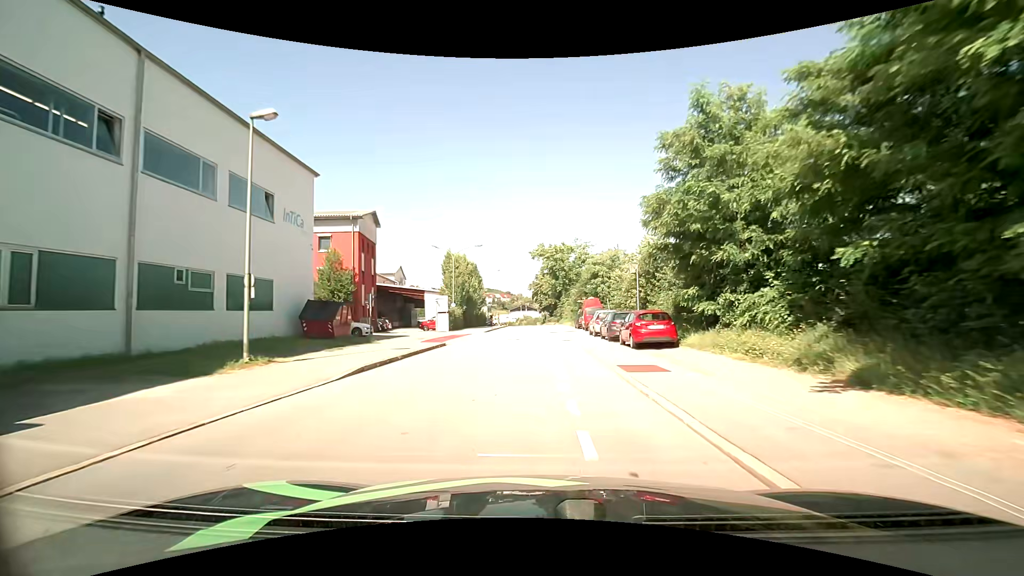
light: Day
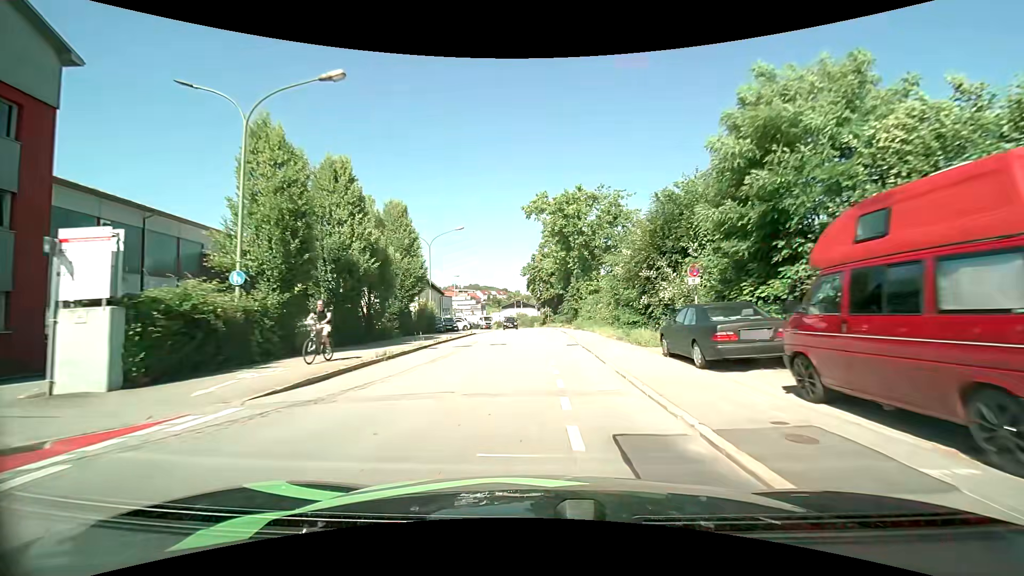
(-0.1, +36.5) m; 0°
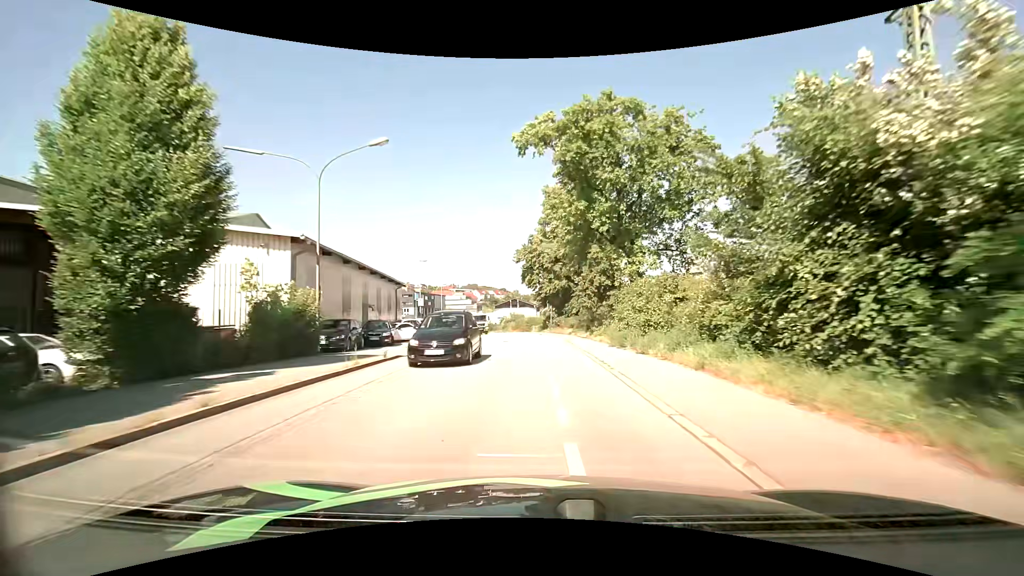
(-0.1, +21.2) m; -1°
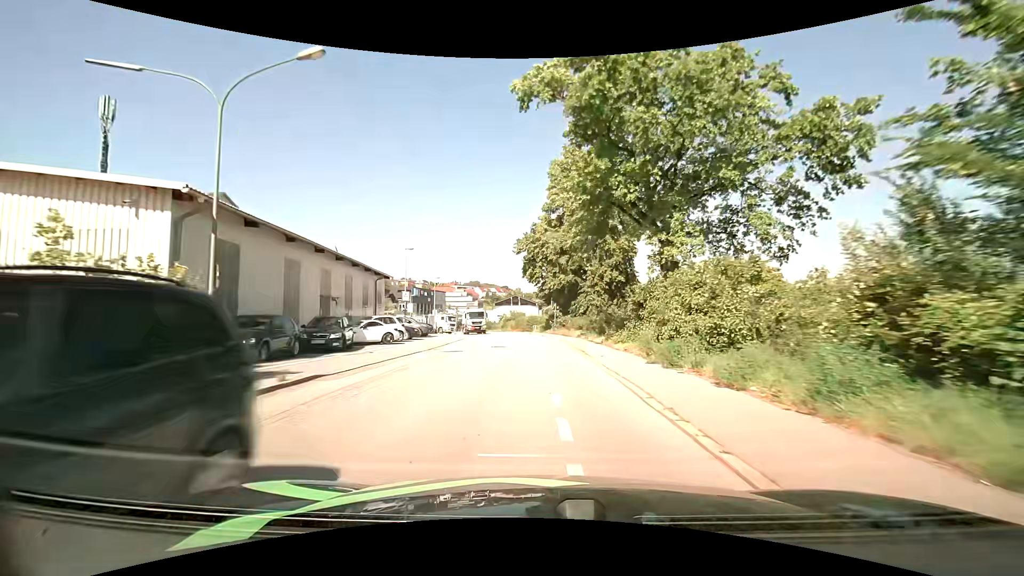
(0.0, +6.9) m; 0°
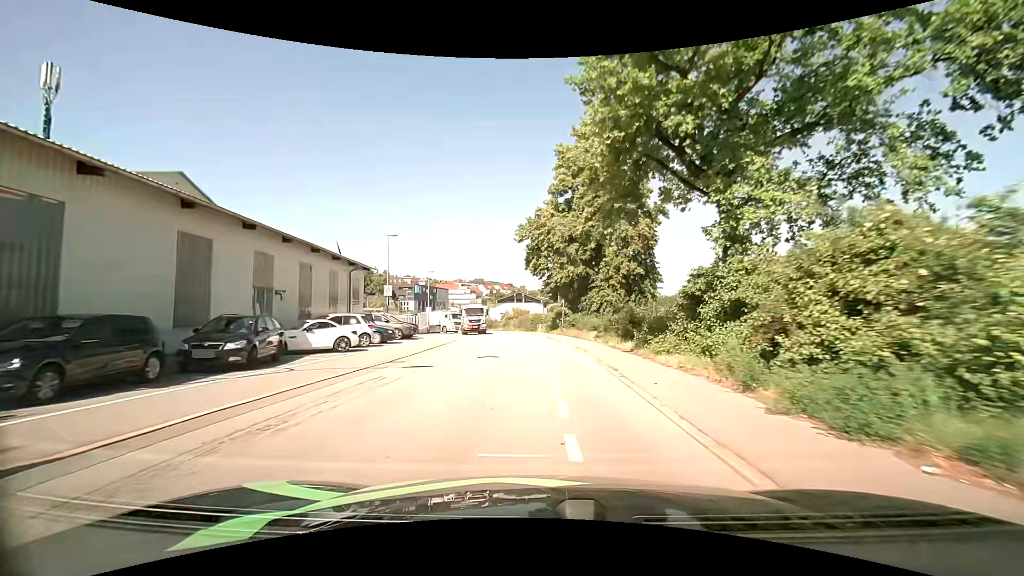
(0.0, +6.8) m; 0°
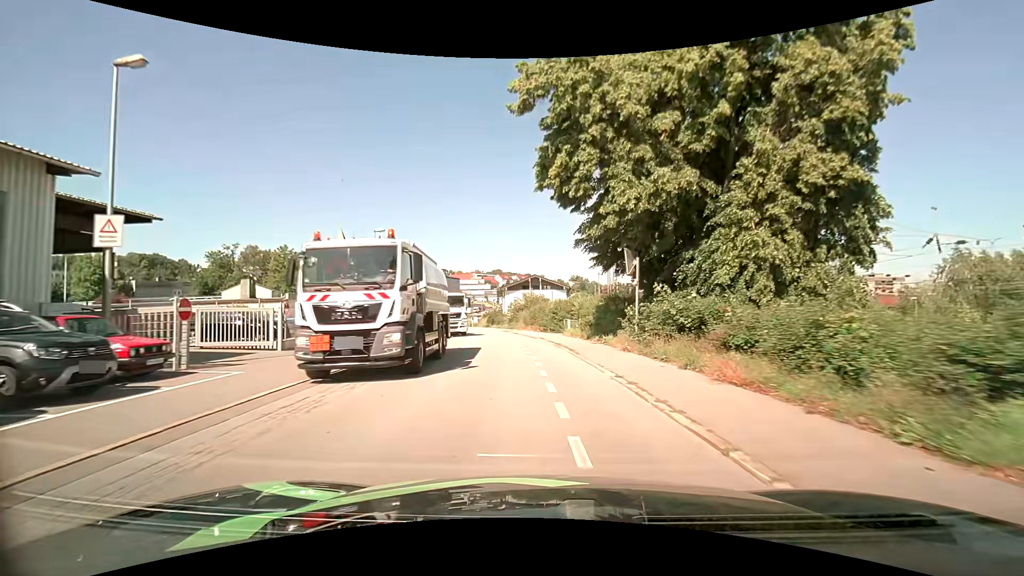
(-0.4, +26.9) m; -2°
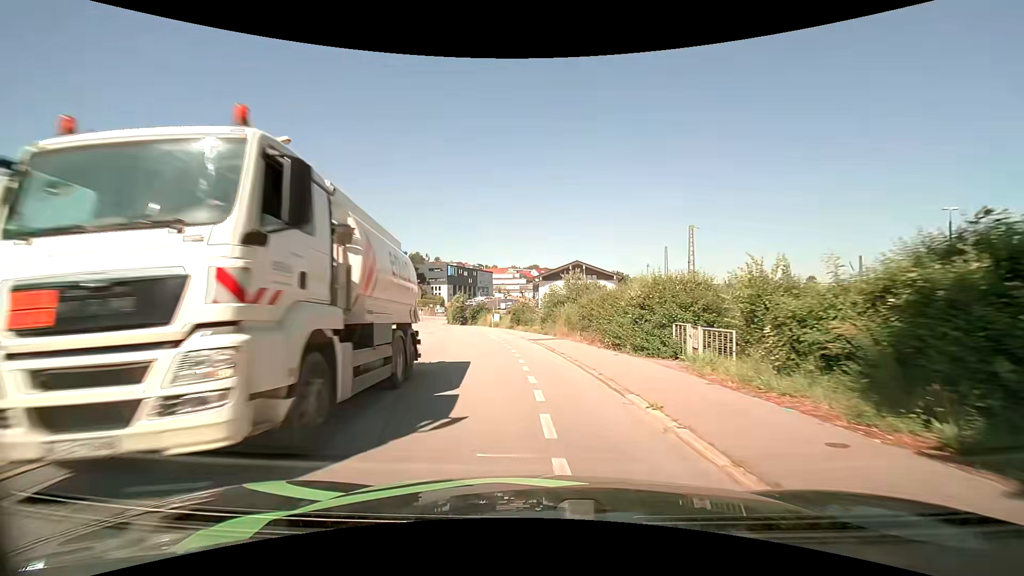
(-0.8, +19.2) m; -4°
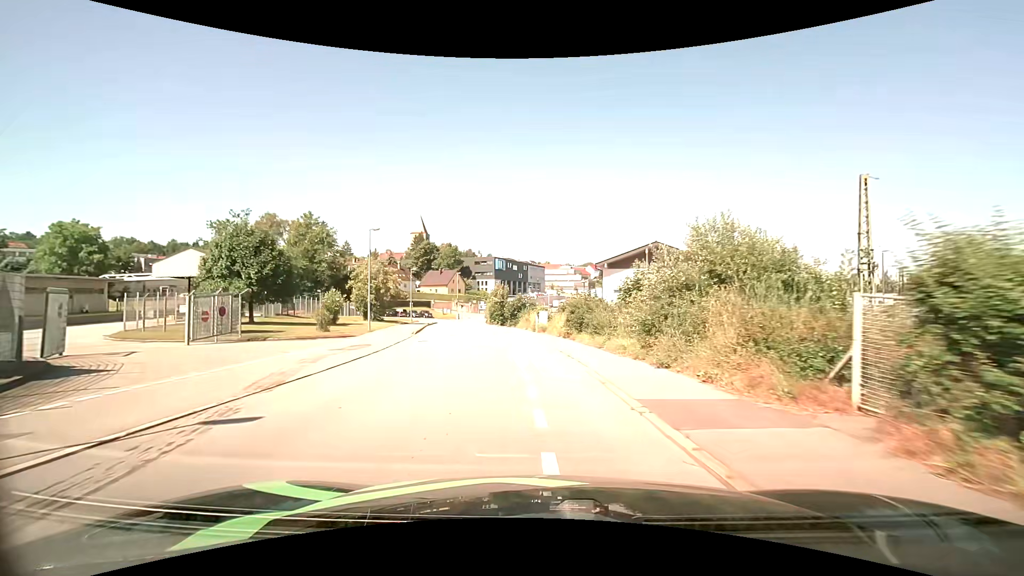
(-0.9, +18.1) m; -6°
(0, +10) (-1, +20) (-3, +30) (-4, +40) (-6, +50) (-8, +59) (-9, +69) (-10, +79) (-11, +89) (-10, +99) m
